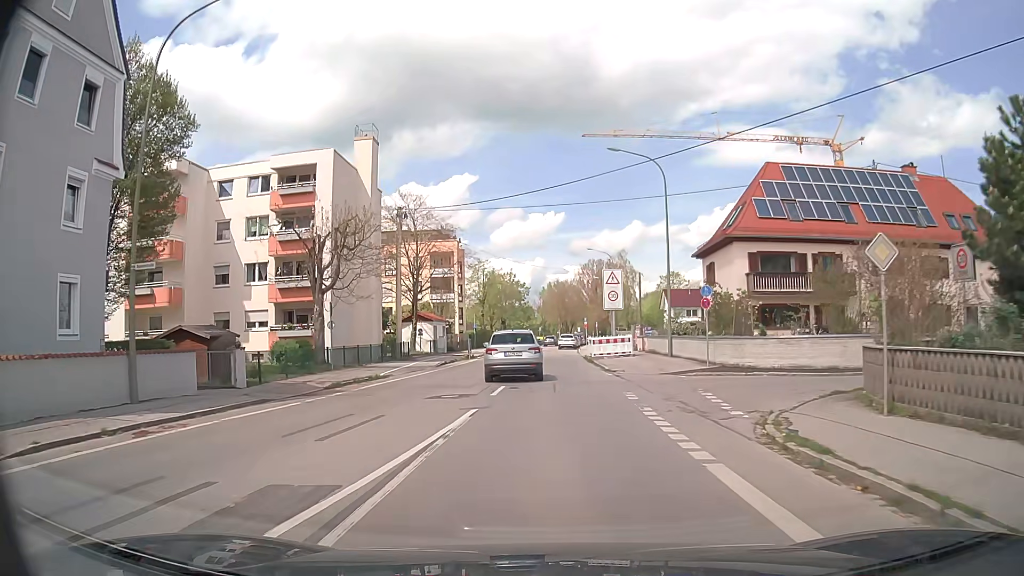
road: tertiary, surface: asphalt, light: Day
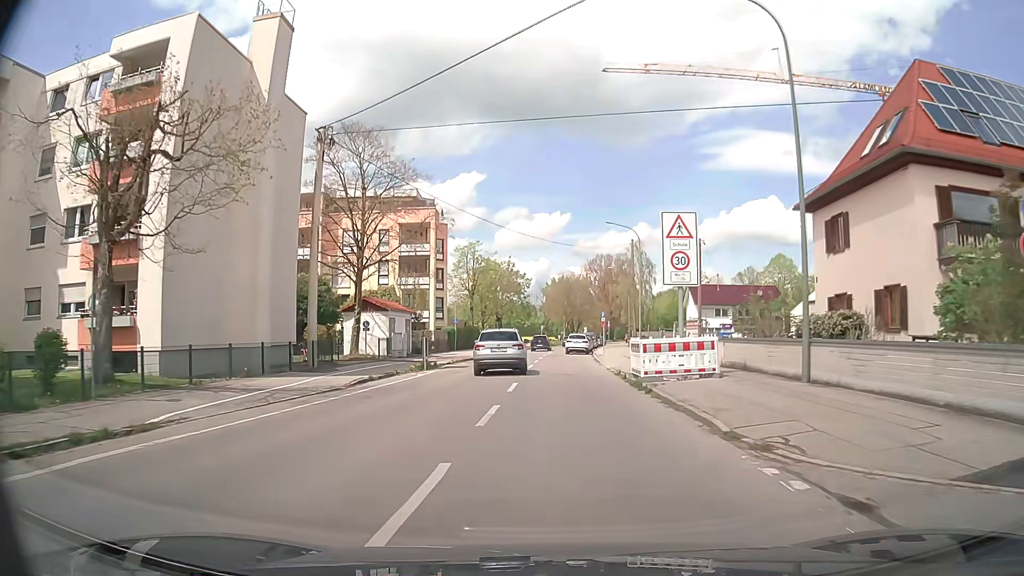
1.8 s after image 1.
(-0.1, +18.1) m; 0°
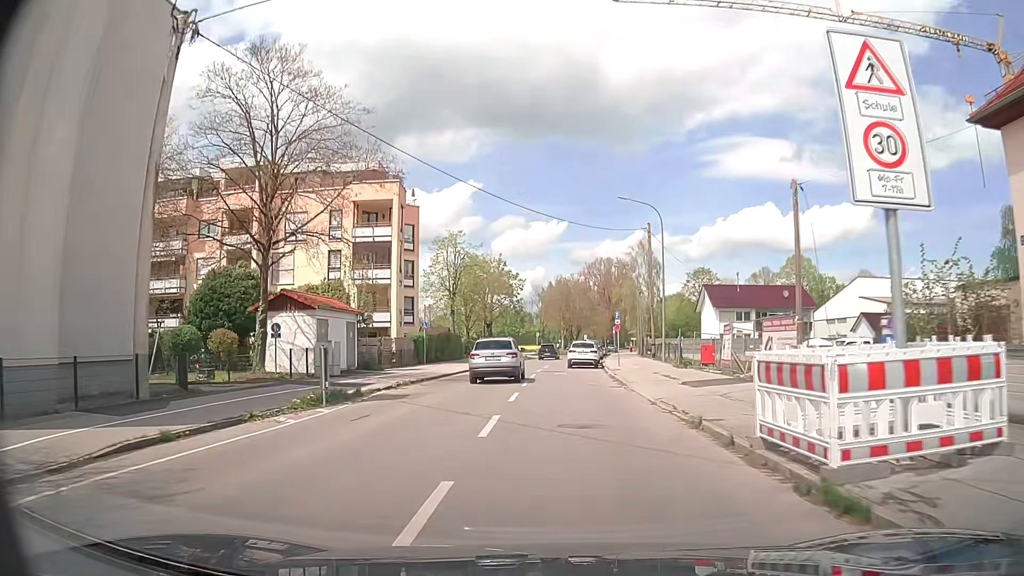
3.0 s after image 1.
(0.0, +13.1) m; 0°
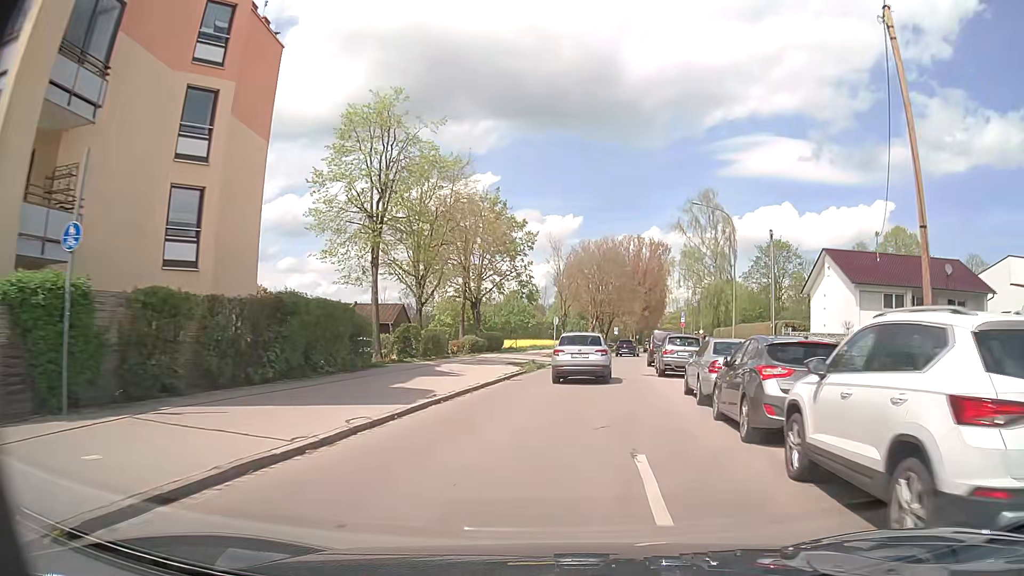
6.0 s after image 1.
(-0.9, +36.0) m; -2°
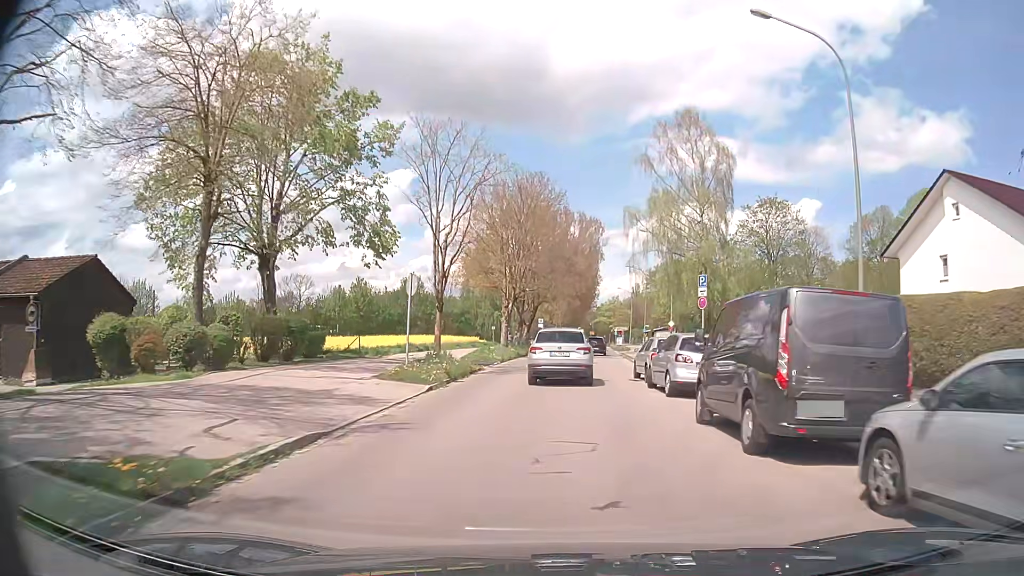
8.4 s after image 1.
(+2.2, +28.9) m; +8°
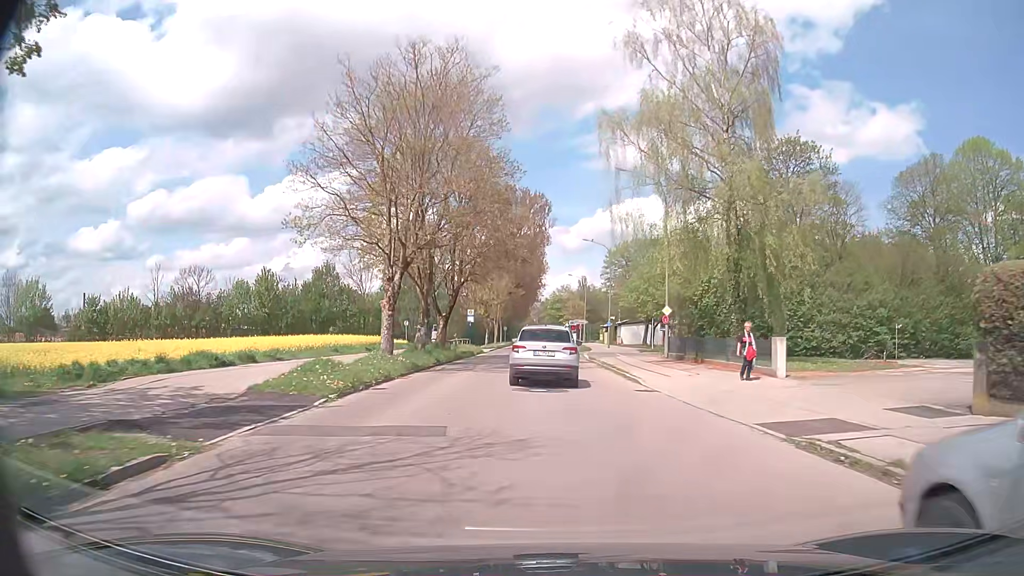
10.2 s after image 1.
(+0.7, +20.7) m; +4°
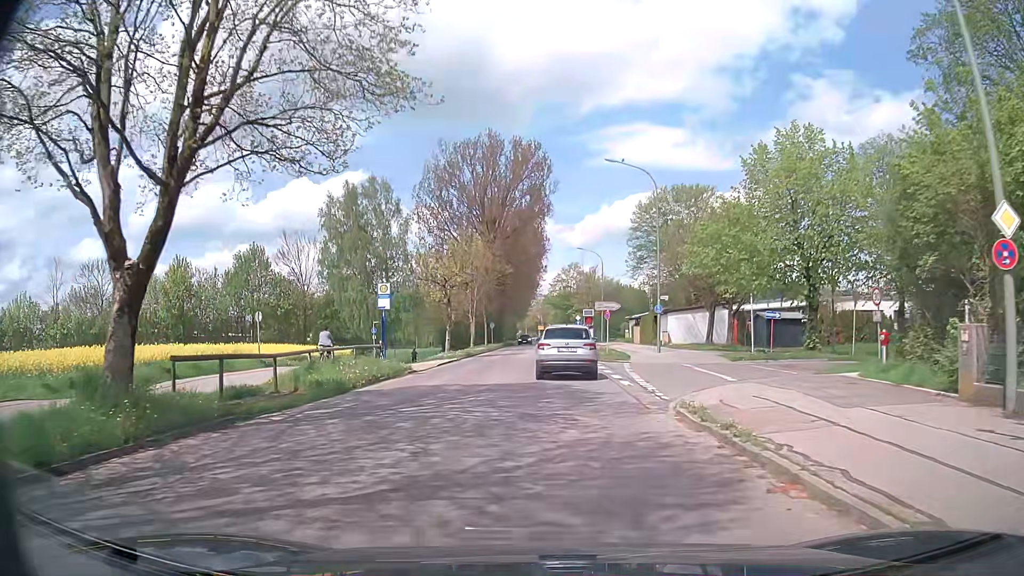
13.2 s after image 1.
(+0.5, +29.3) m; 0°
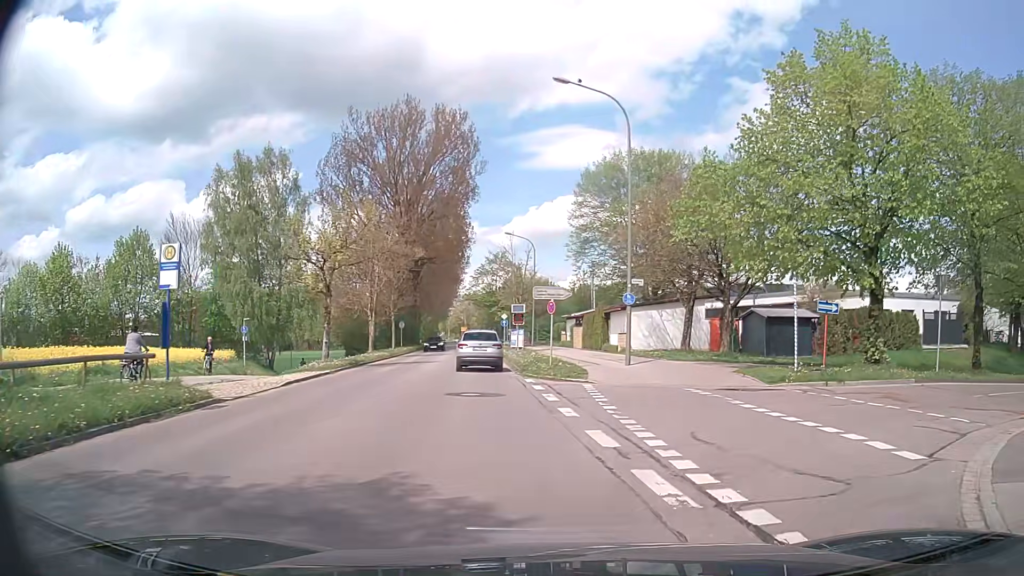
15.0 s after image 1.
(+0.1, +12.2) m; +5°
(+3, +9) (+12, +14) (+22, +16) (+31, +18) (+41, +20) (+51, +22) (+61, +25) (+70, +27) (+80, +29) (+90, +32) m
